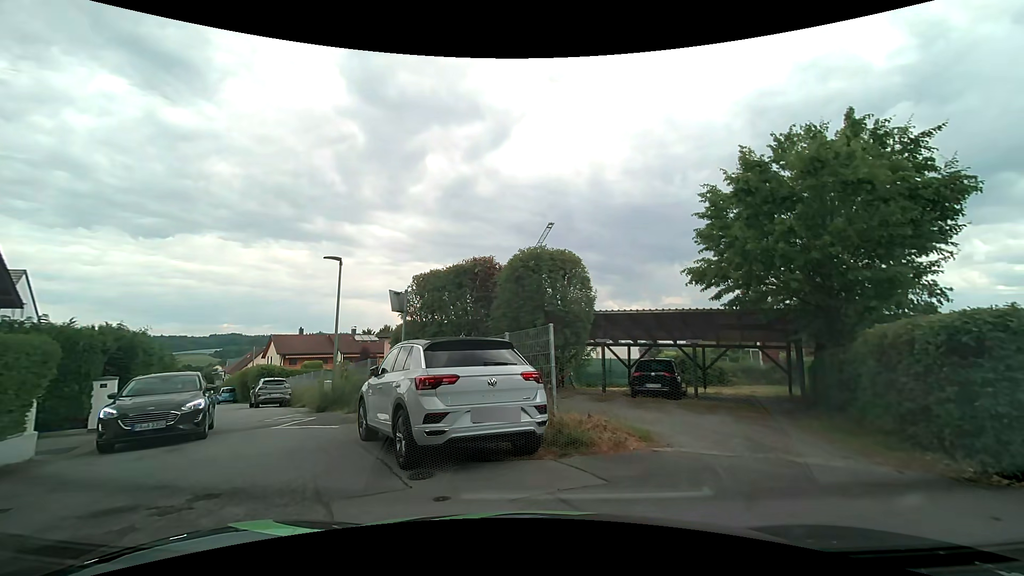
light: Day
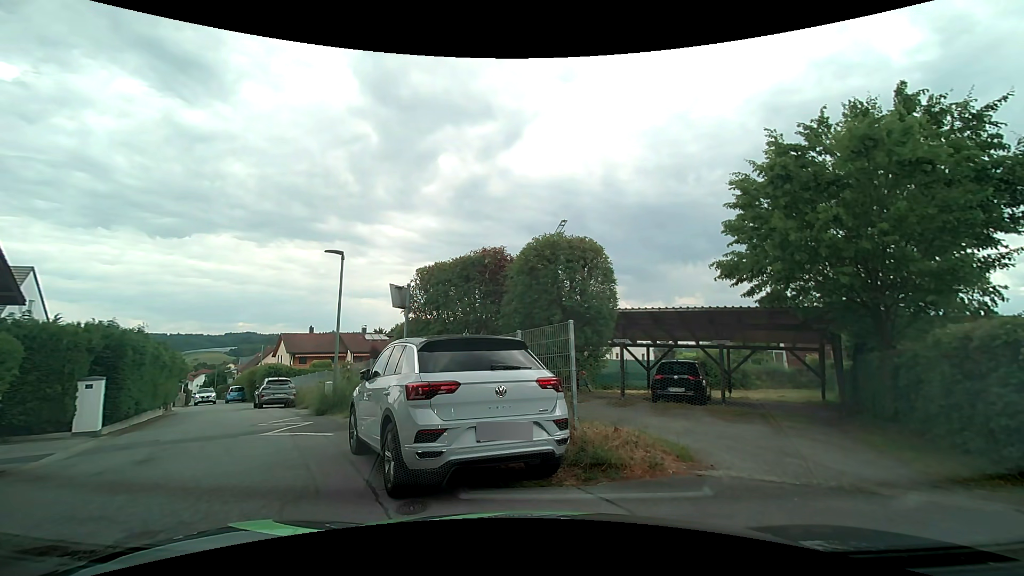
(0.0, +1.1) m; -3°
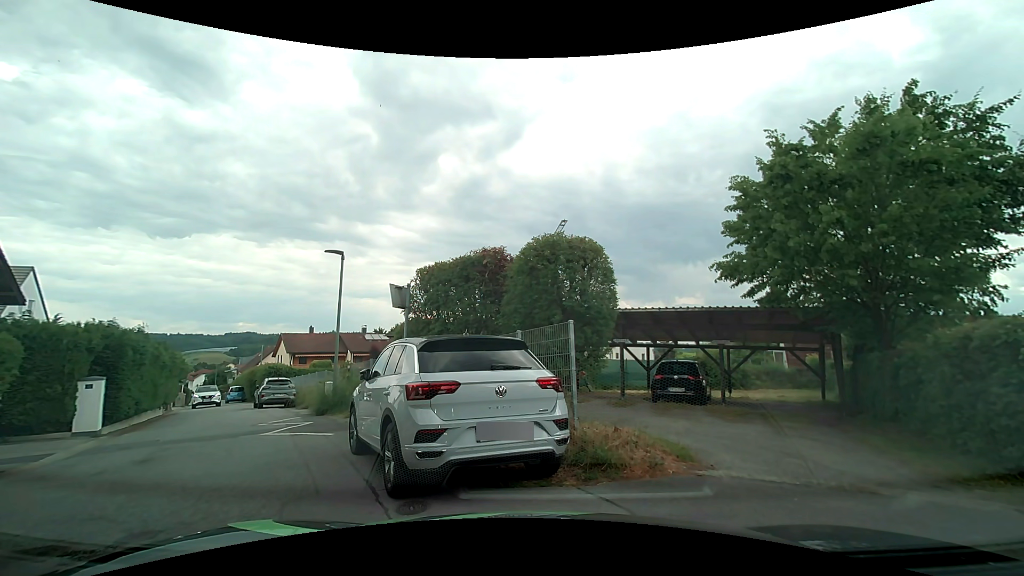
(0.0, 0.0) m; 0°
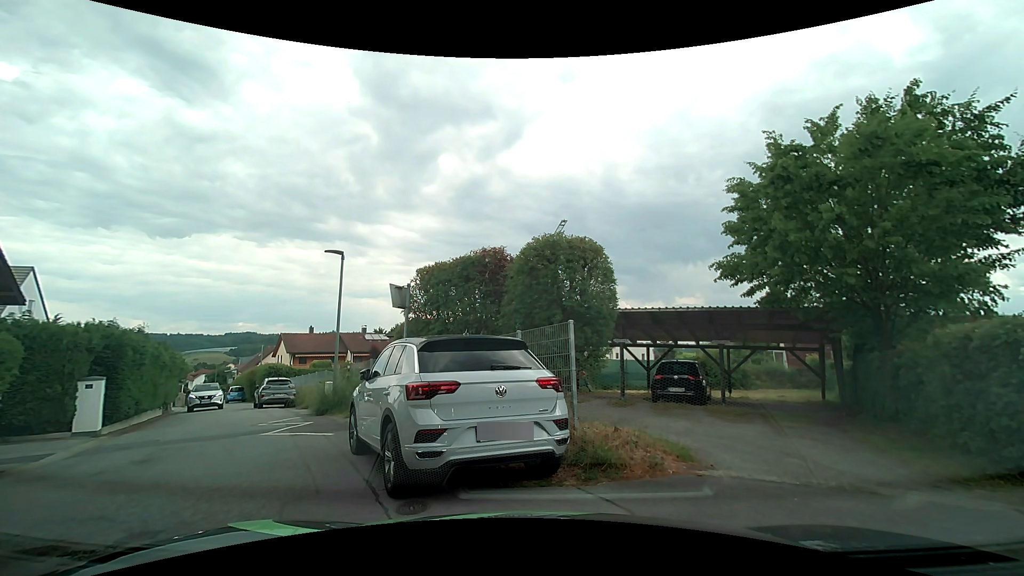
(0.0, 0.0) m; 0°
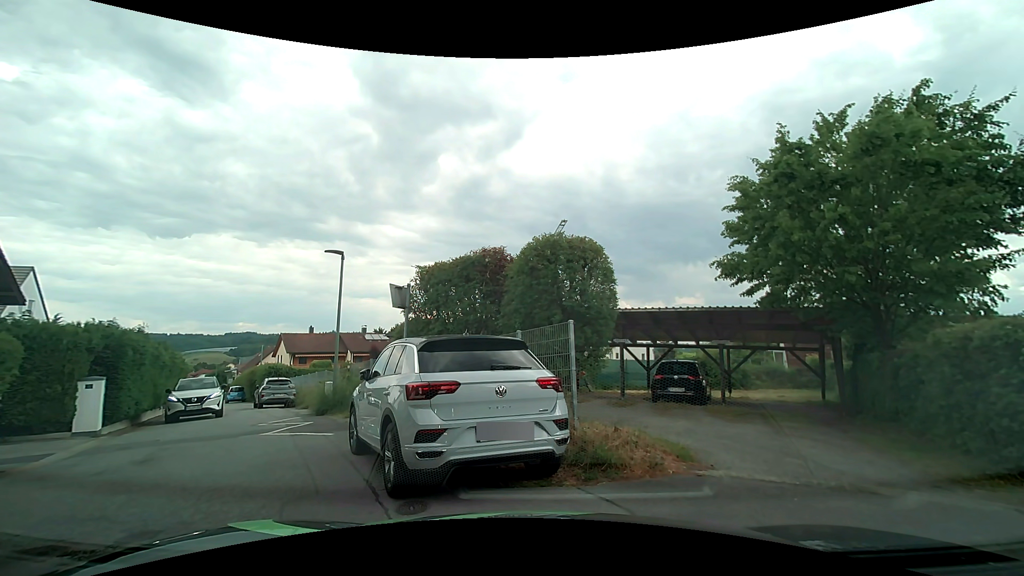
(0.0, 0.0) m; 0°
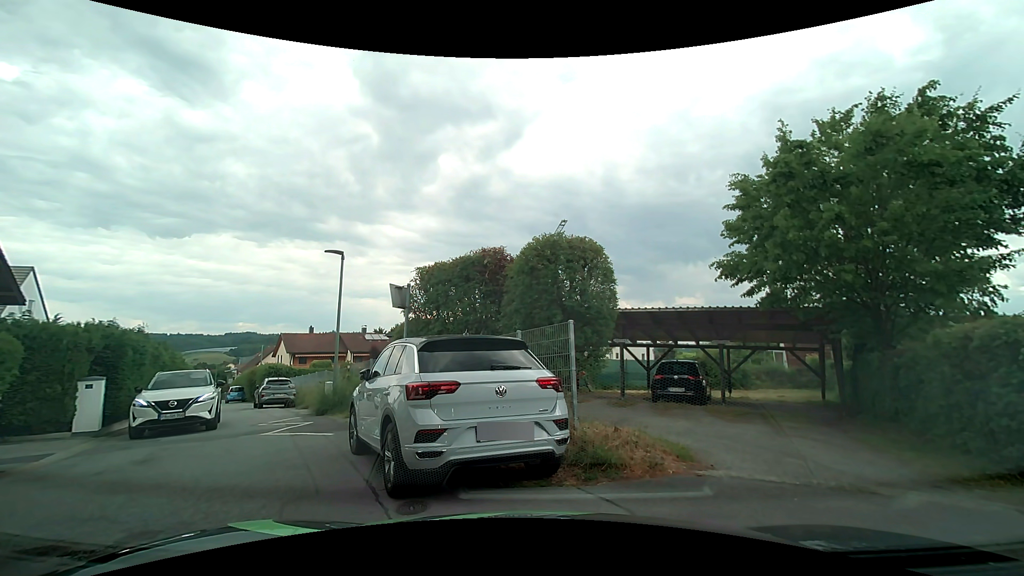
(0.0, 0.0) m; 0°
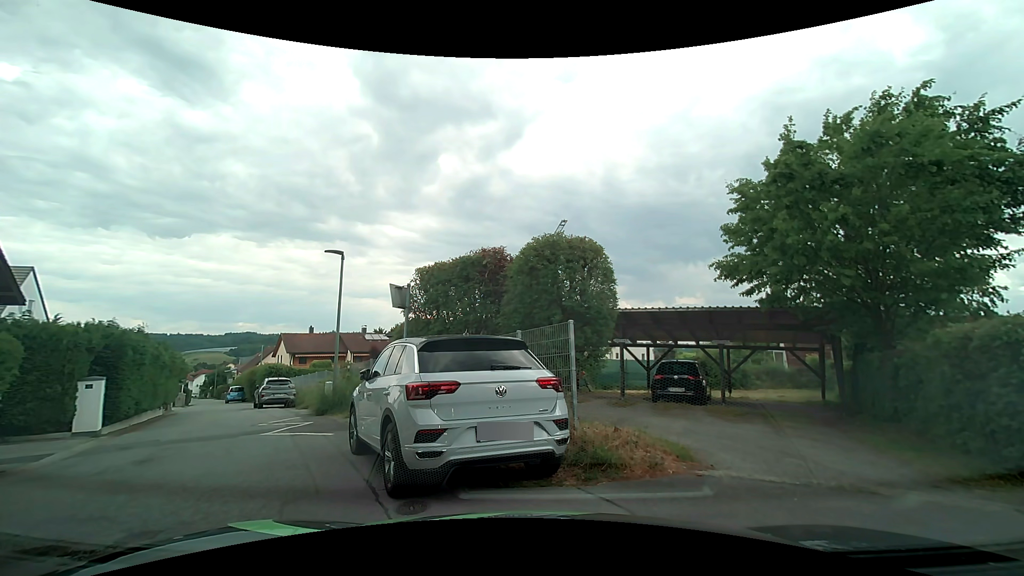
(0.0, 0.0) m; 0°
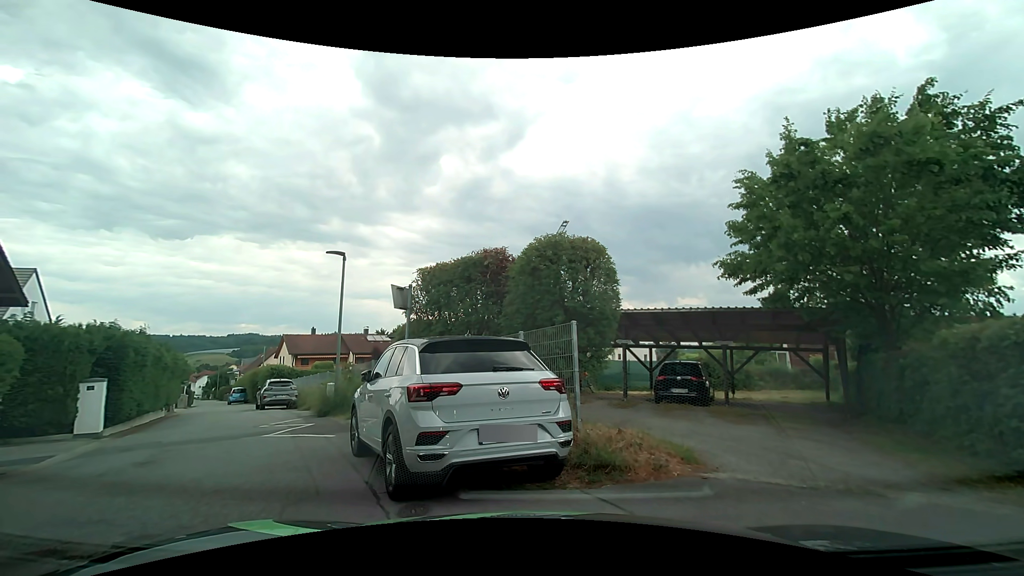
(0.0, 0.0) m; 0°
(-3, +9) (-8, +18) (-13, +26) (-19, +35) (-24, +43) (-29, +52) (-34, +61) (-39, +69) (-45, +77) (-50, +86) m
